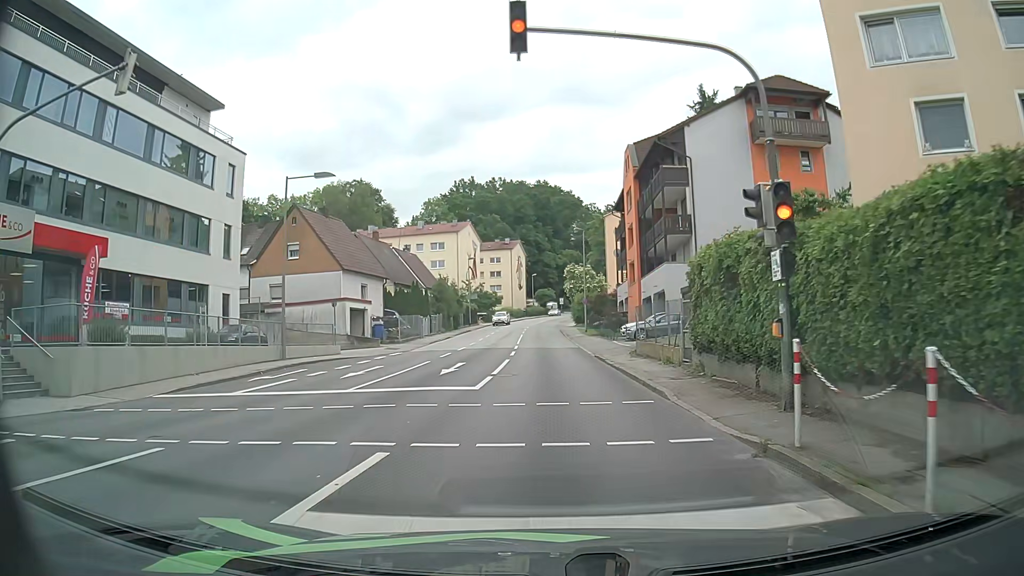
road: tertiary_link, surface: asphalt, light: Day
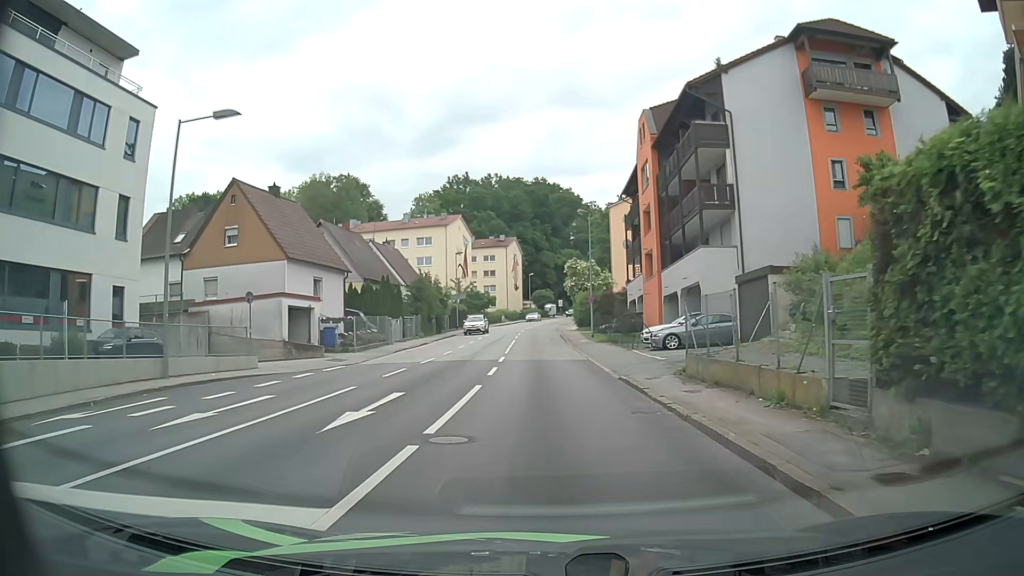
(0.0, +9.6) m; +1°
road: tertiary
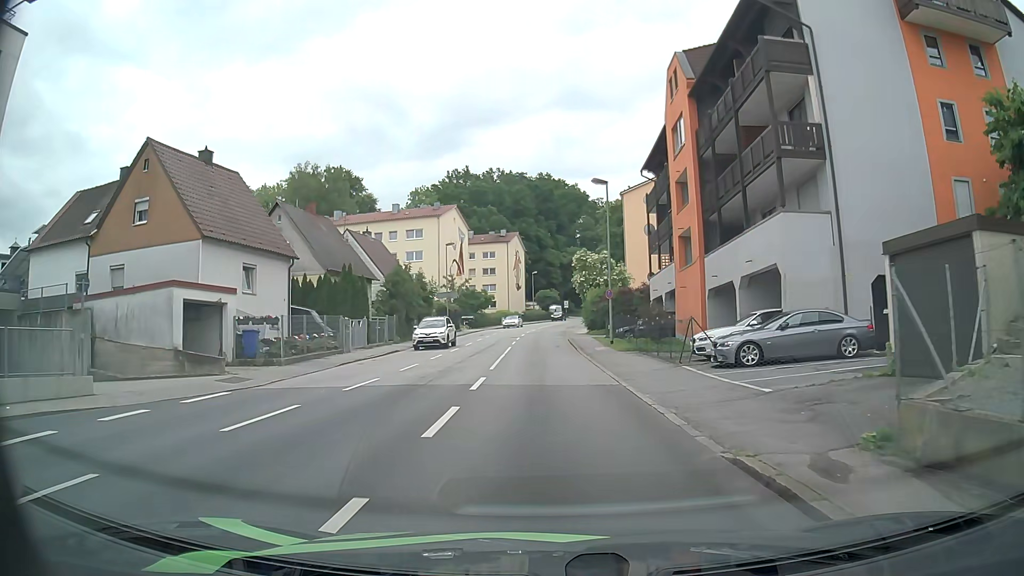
(-0.1, +9.9) m; 0°
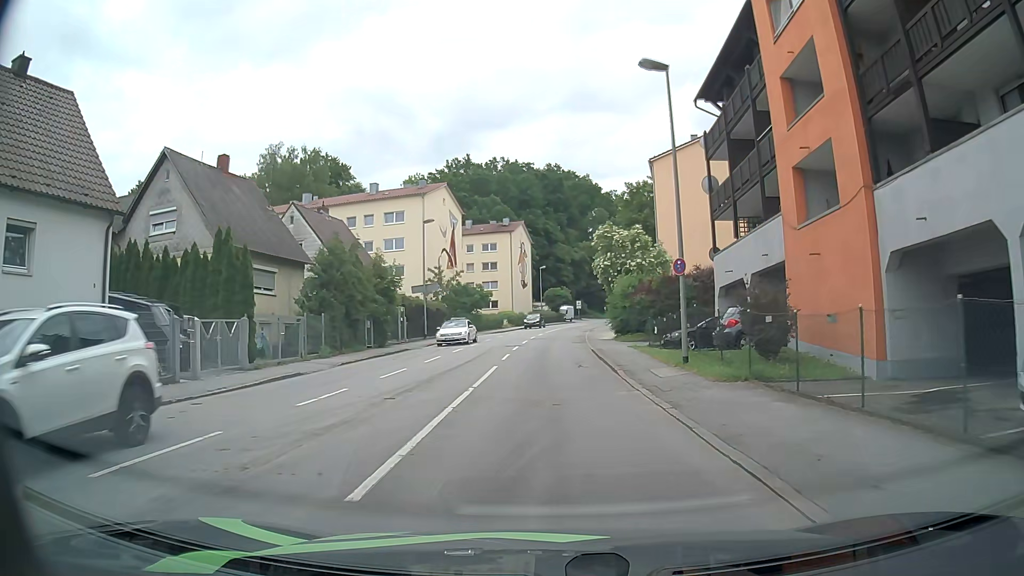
(-0.2, +15.4) m; -2°
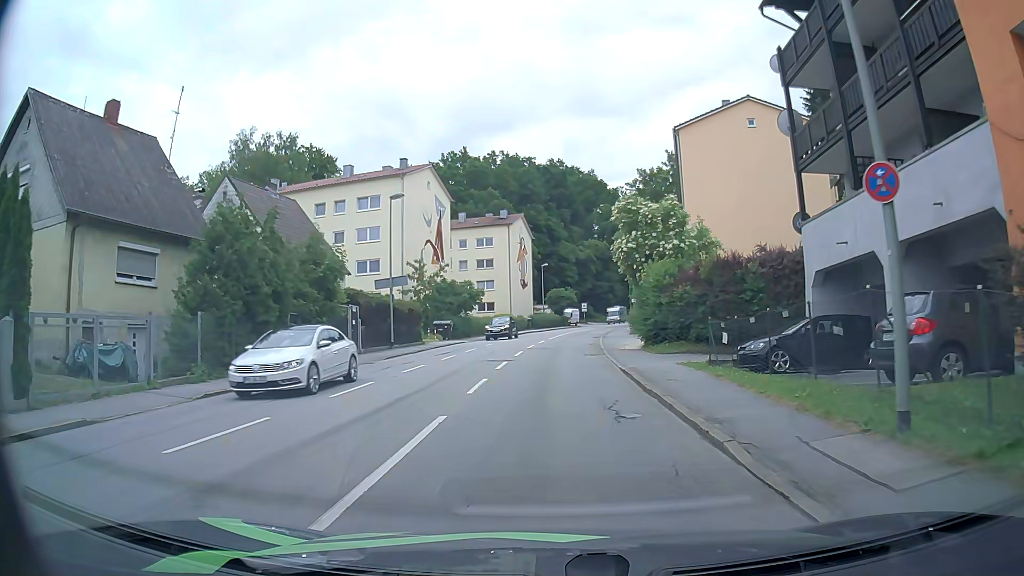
(+0.1, +10.5) m; +1°
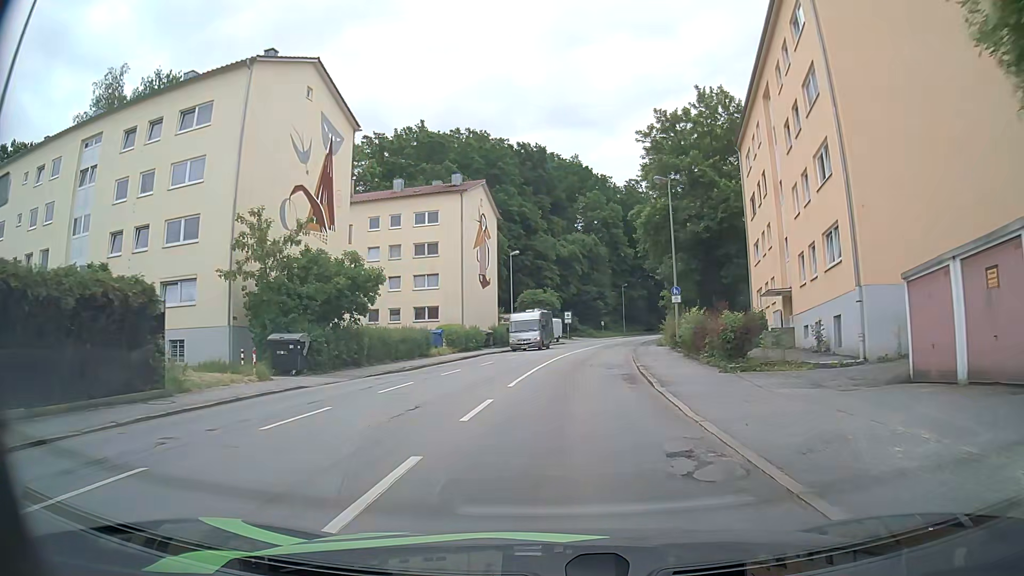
(0.0, +27.4) m; +1°
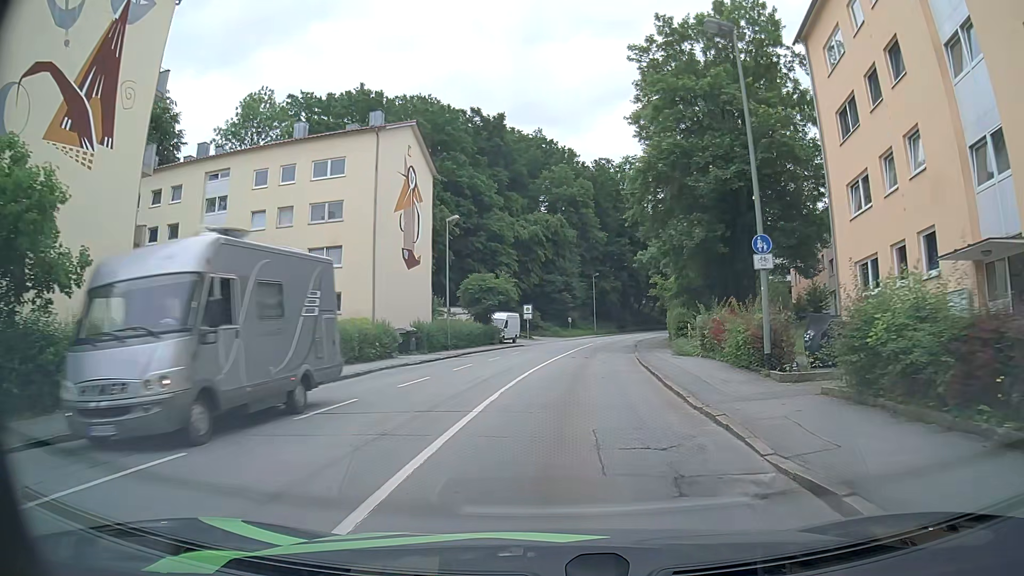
(+0.5, +17.4) m; +4°
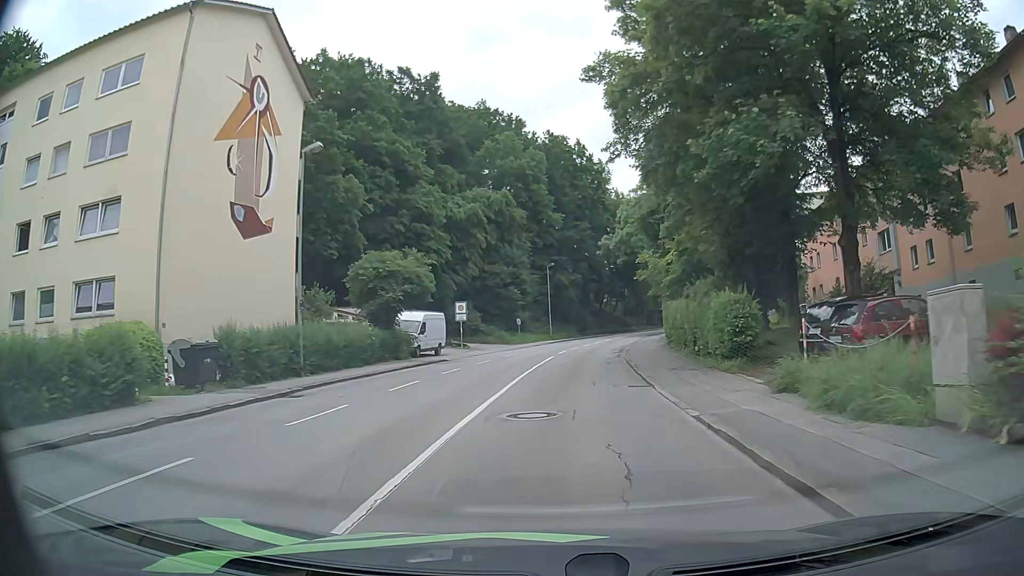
(+0.5, +18.0) m; +3°
(0, +10) (+1, +20) (+1, +30) (+3, +40) (+4, +50) (+6, +60) (+8, +69) (+11, +79) (+14, +88) (+17, +98) m
